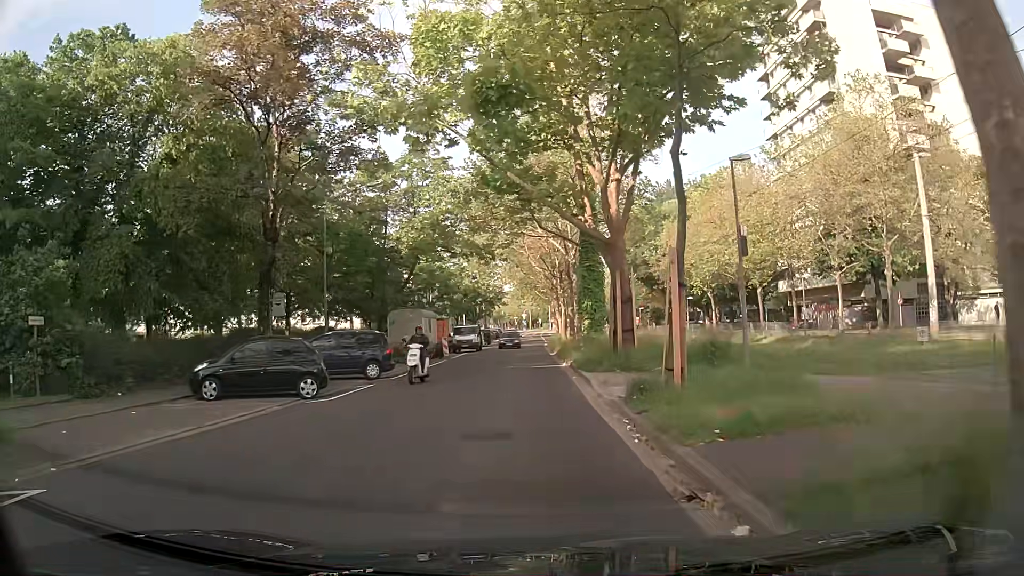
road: tertiary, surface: asphalt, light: Day
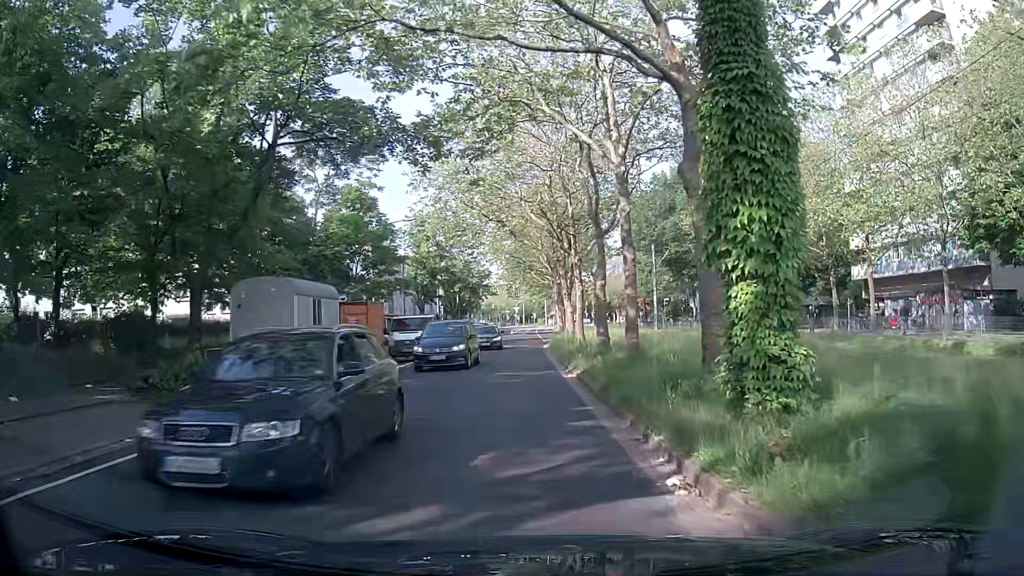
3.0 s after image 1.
(0.0, +21.5) m; +1°
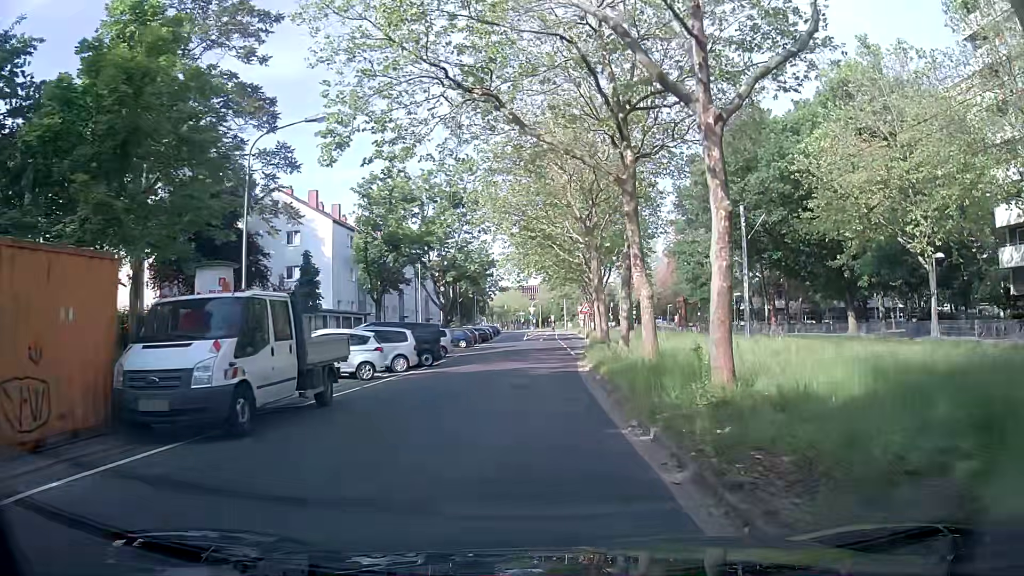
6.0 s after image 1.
(-0.7, +21.2) m; -2°
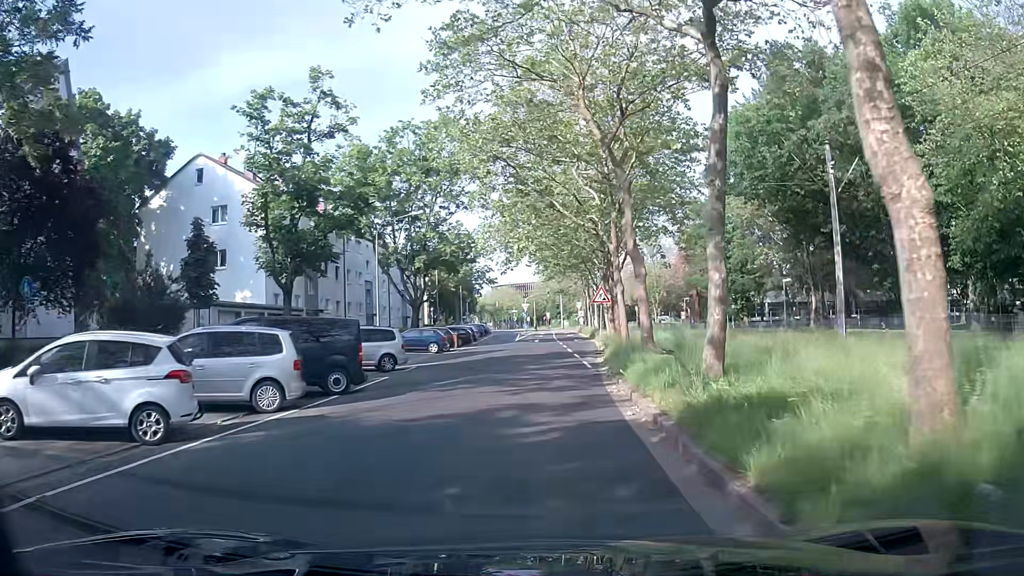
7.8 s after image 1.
(-0.1, +12.6) m; 0°
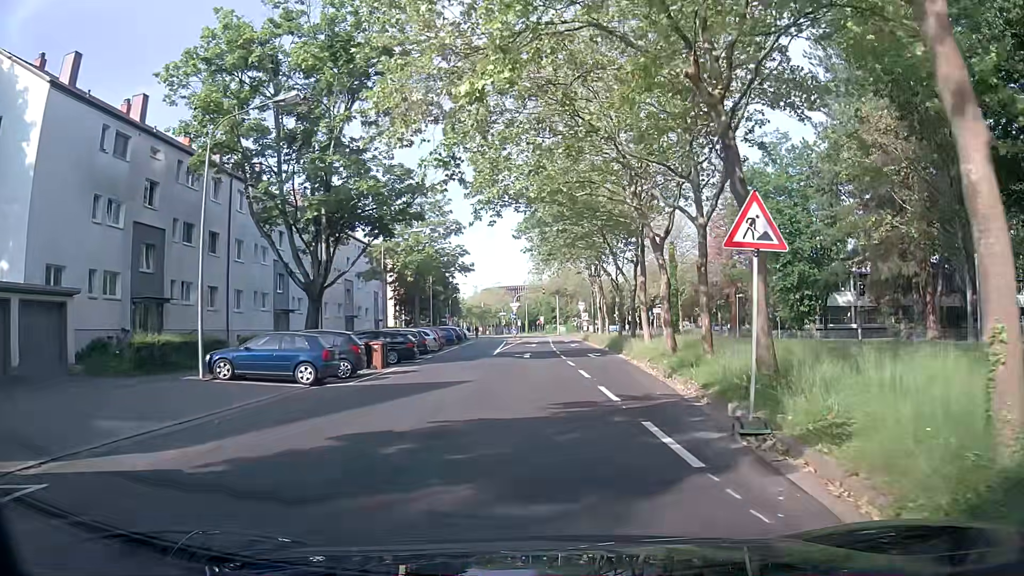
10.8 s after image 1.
(+0.2, +21.4) m; -1°
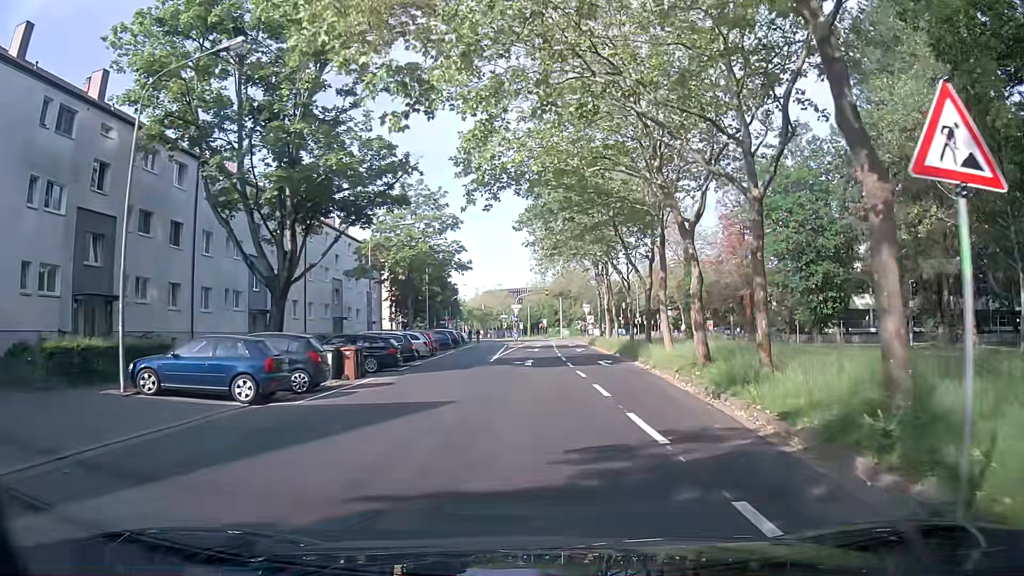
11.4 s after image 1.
(+0.1, +4.3) m; 0°
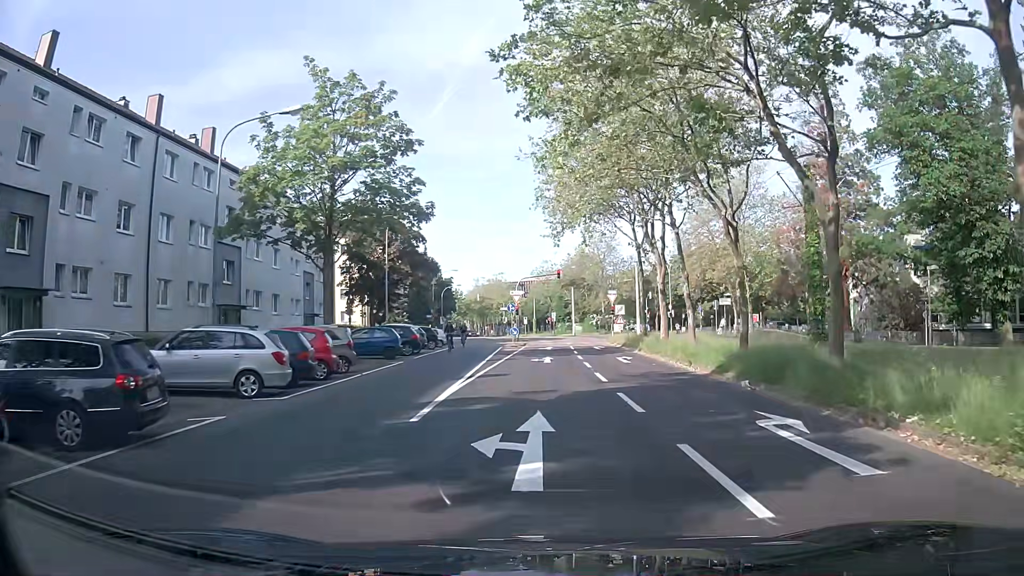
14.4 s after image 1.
(+0.2, +21.4) m; 0°
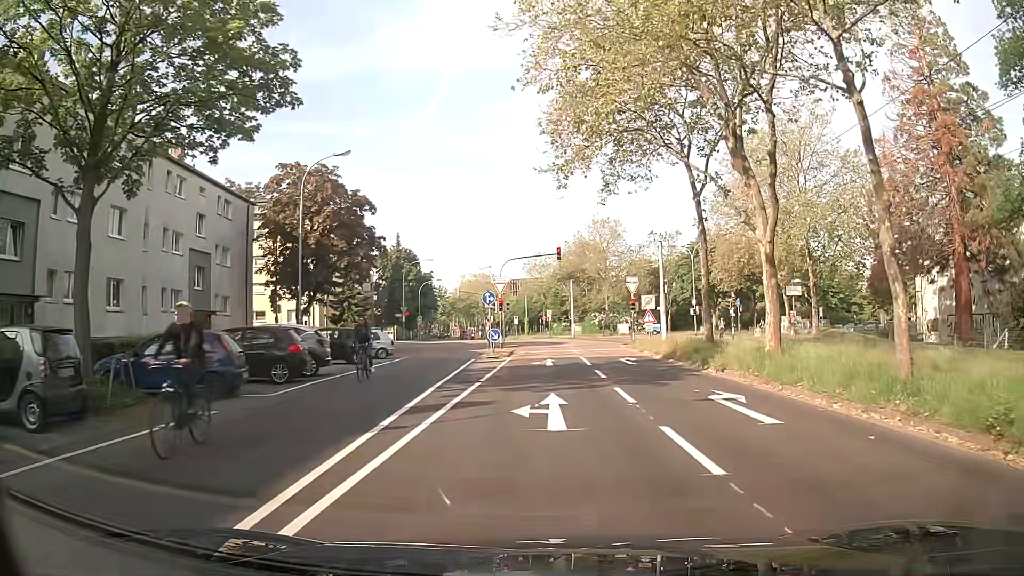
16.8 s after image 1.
(+0.1, +16.5) m; 0°
